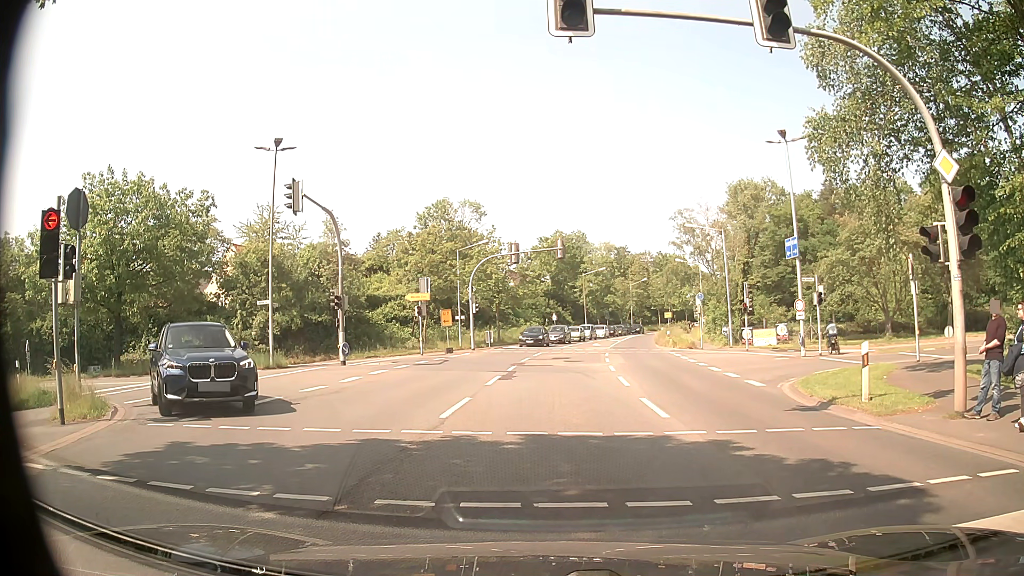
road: secondary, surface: asphalt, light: Day
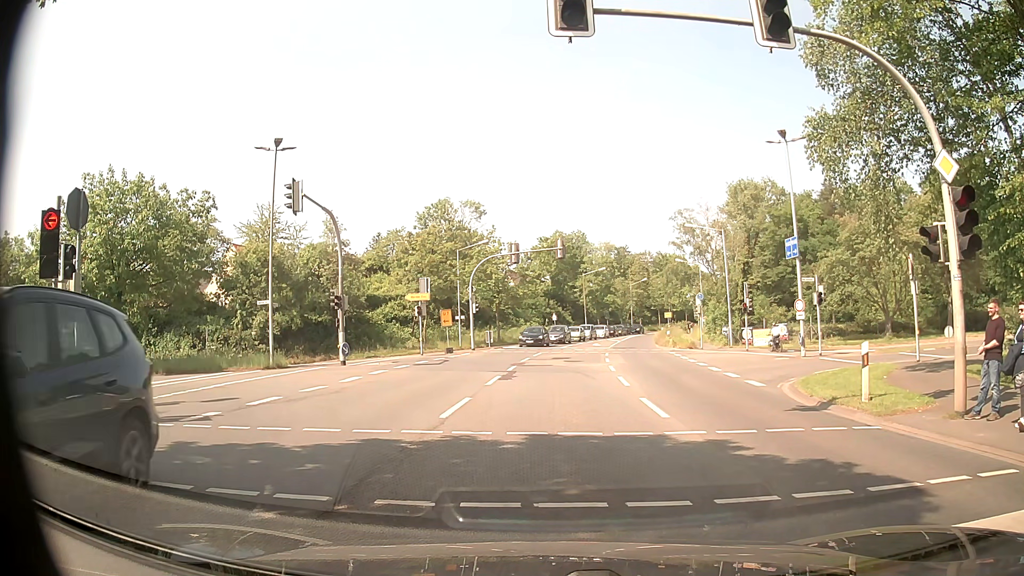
(0.0, 0.0) m; 0°
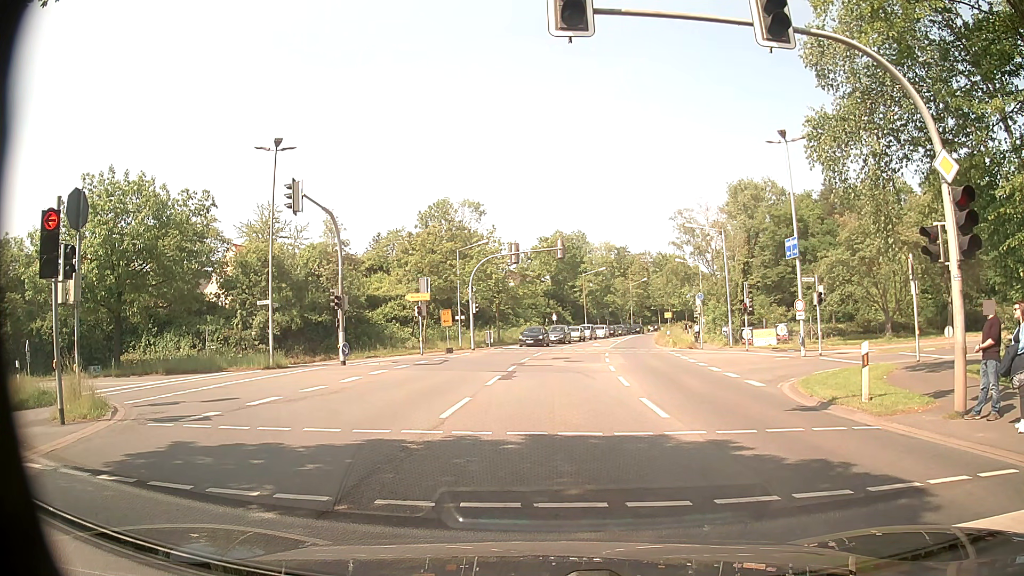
(0.0, 0.0) m; 0°
